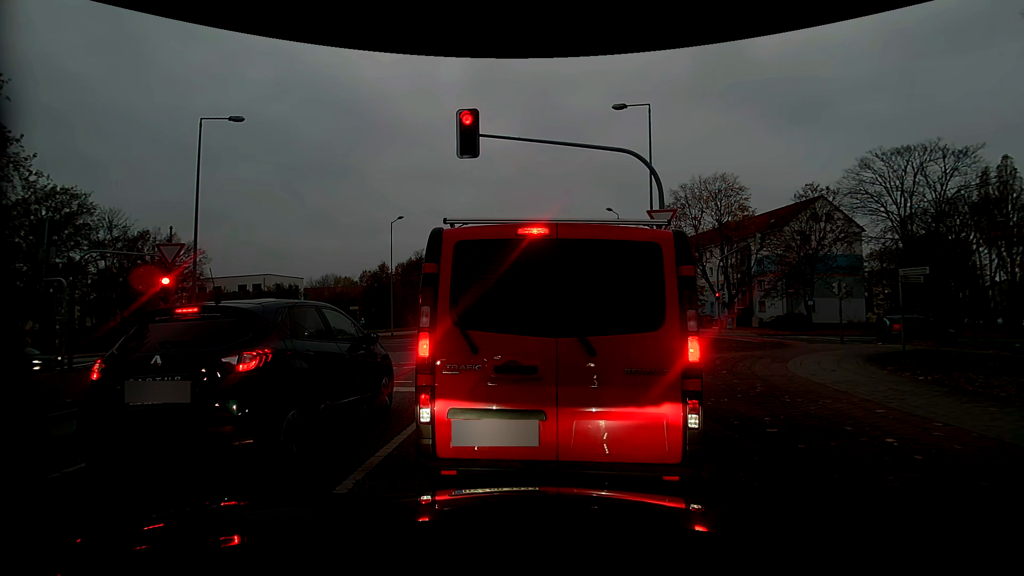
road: tertiary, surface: asphalt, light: Day
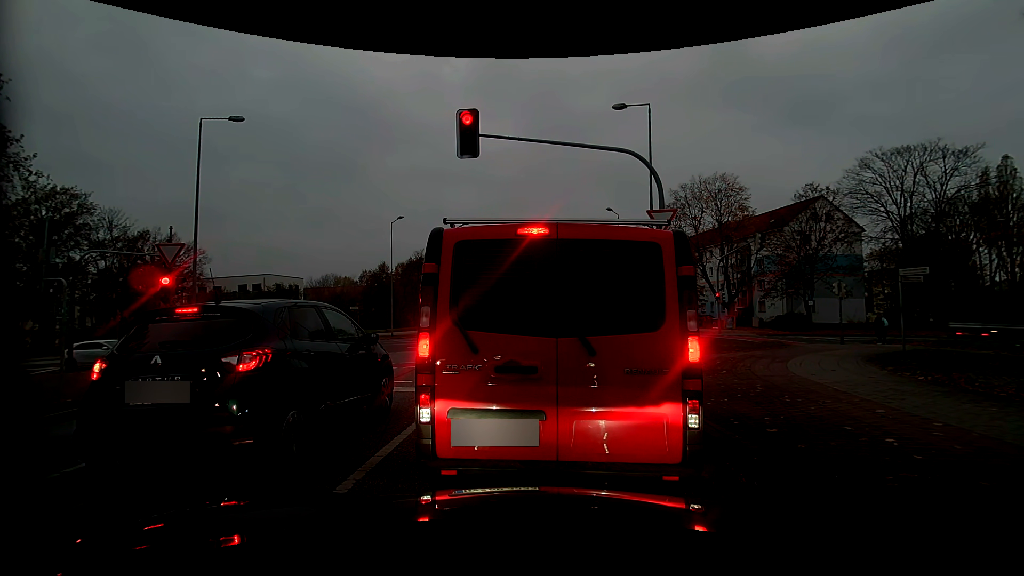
(0.0, 0.0) m; 0°
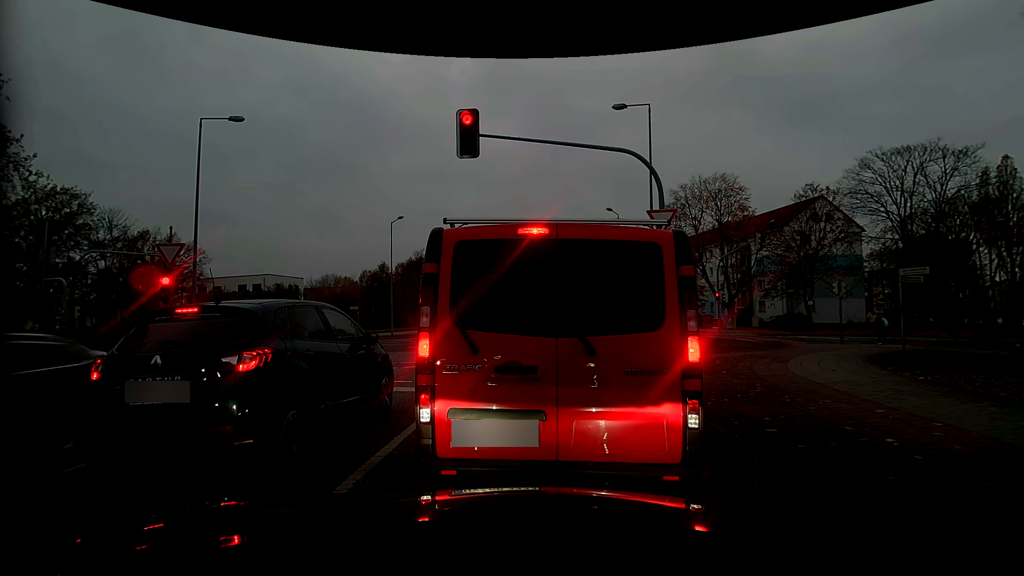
(0.0, 0.0) m; 0°
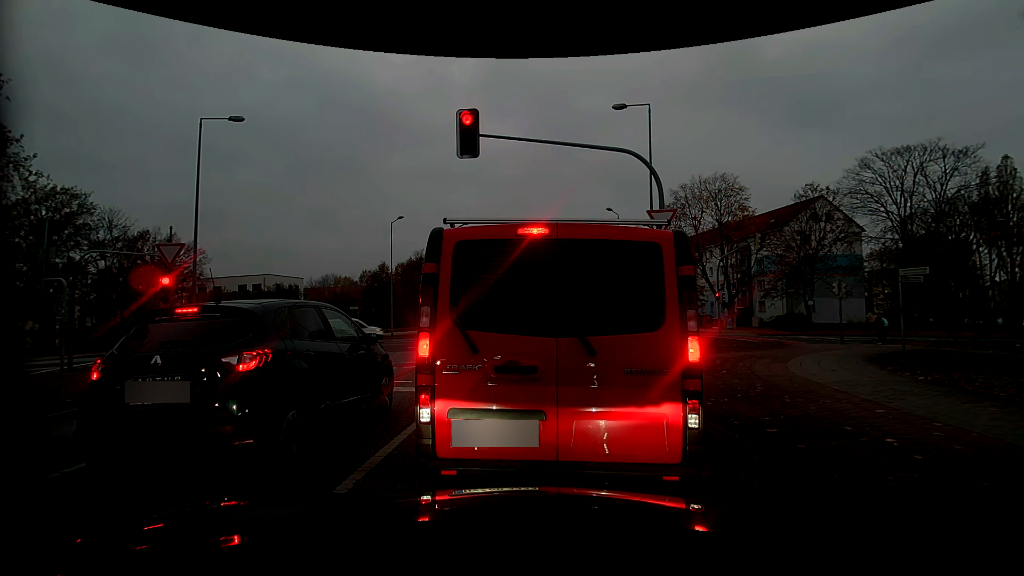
(0.0, 0.0) m; 0°
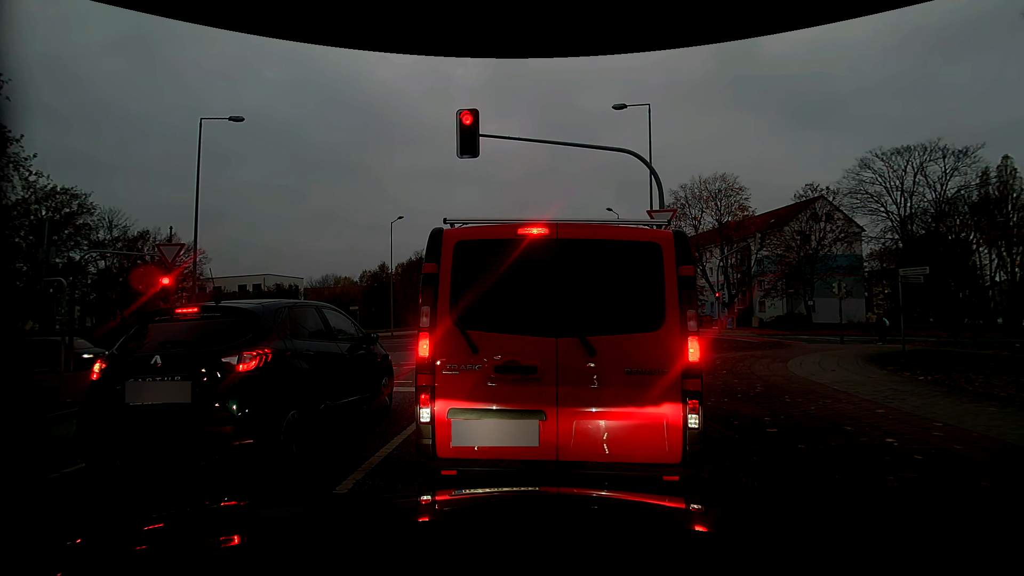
(0.0, 0.0) m; 0°
(0, +10) (0, +20) (0, +30) (0, +40) (0, +50) (0, +60) (0, +70) (0, +80) (0, +90) (+1, +100) m
